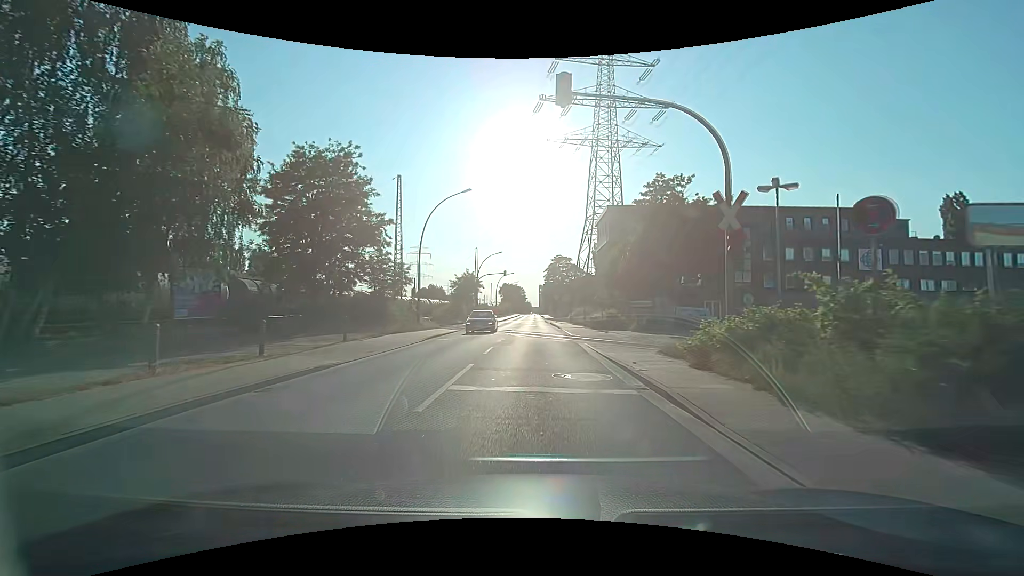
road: secondary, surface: asphalt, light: Day
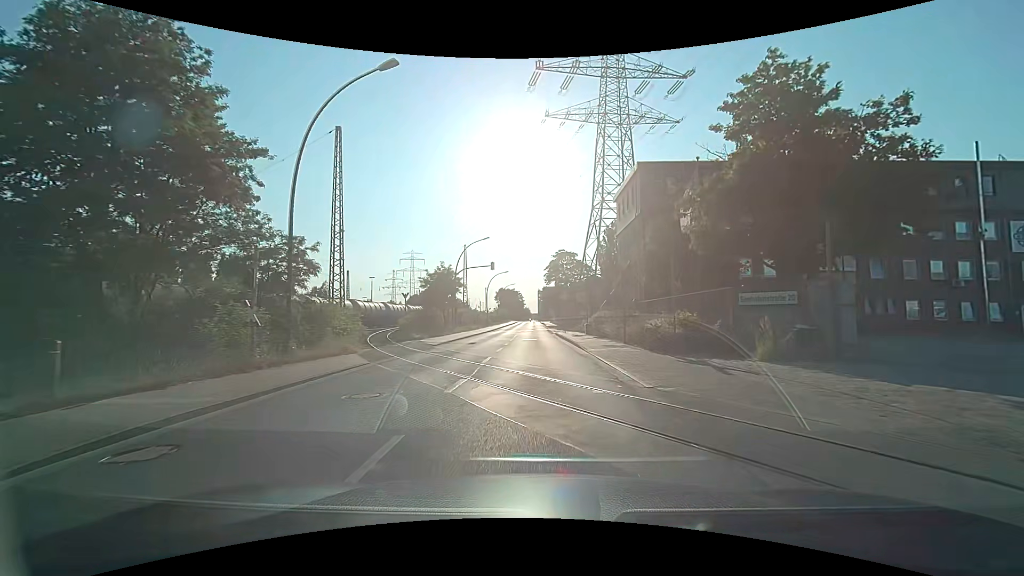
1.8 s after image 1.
(-0.1, +19.0) m; 0°
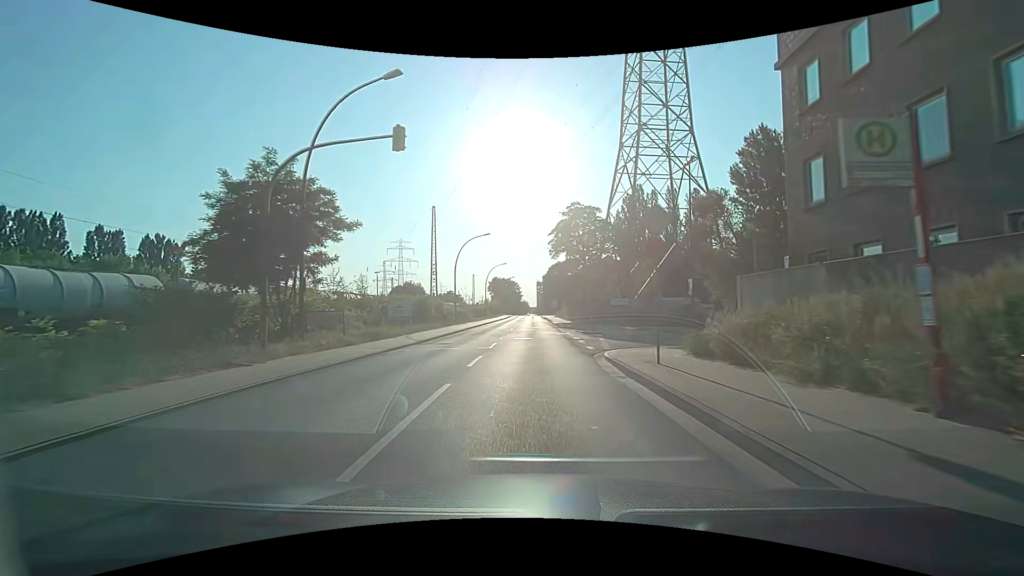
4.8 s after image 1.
(+0.1, +35.4) m; 0°
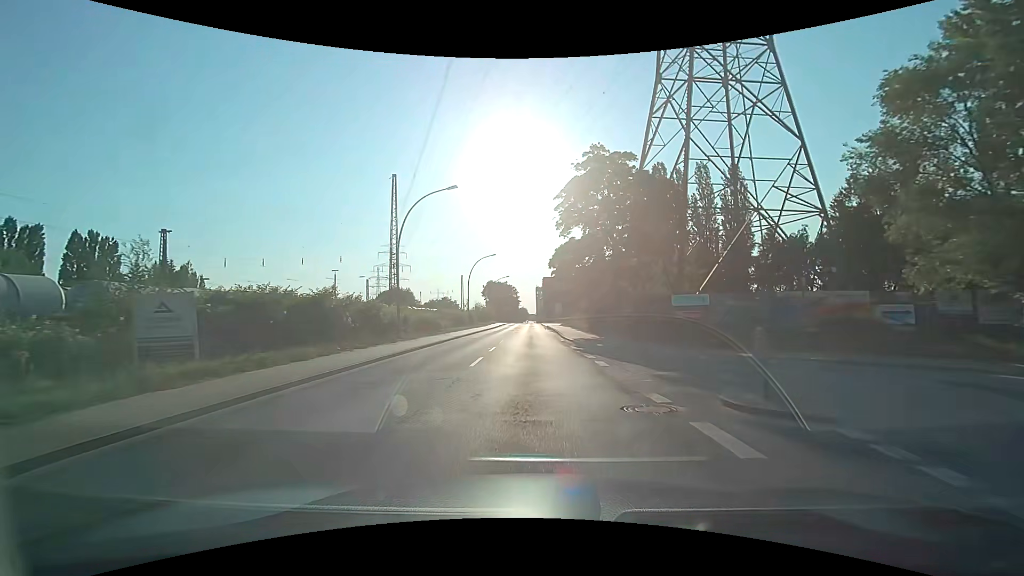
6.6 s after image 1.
(+0.1, +22.4) m; 0°
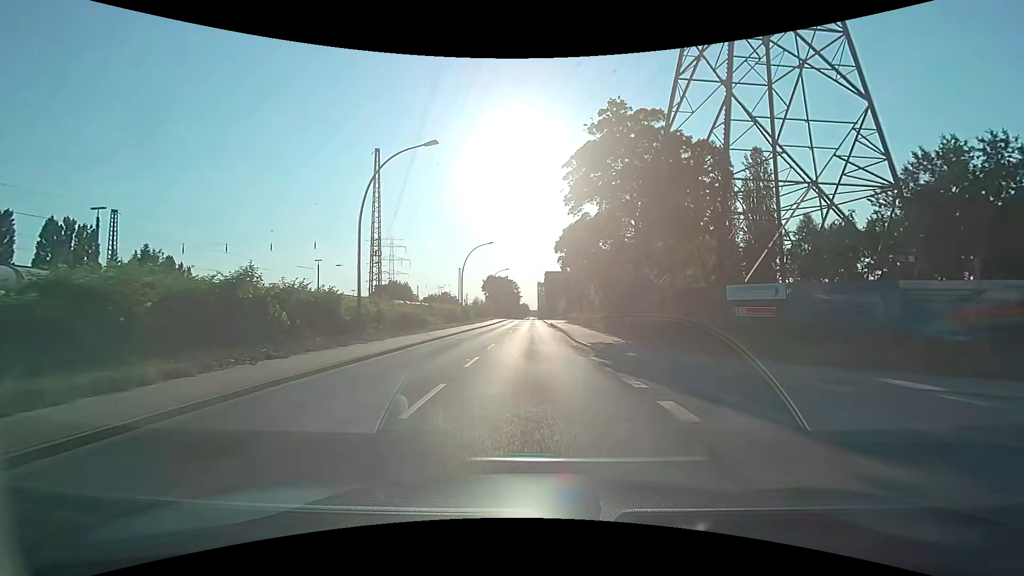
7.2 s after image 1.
(0.0, +7.5) m; +1°
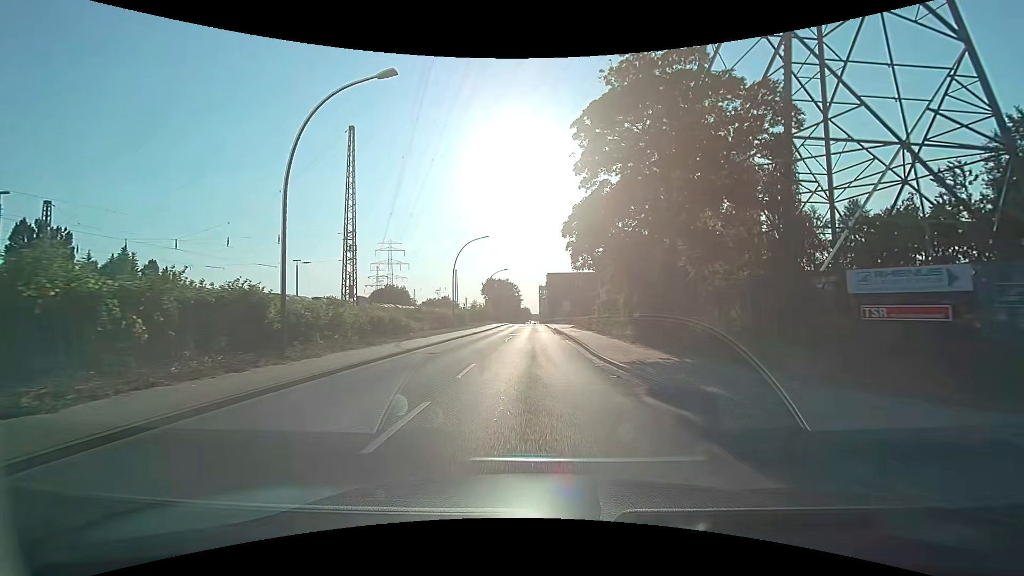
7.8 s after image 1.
(0.0, +7.5) m; 0°
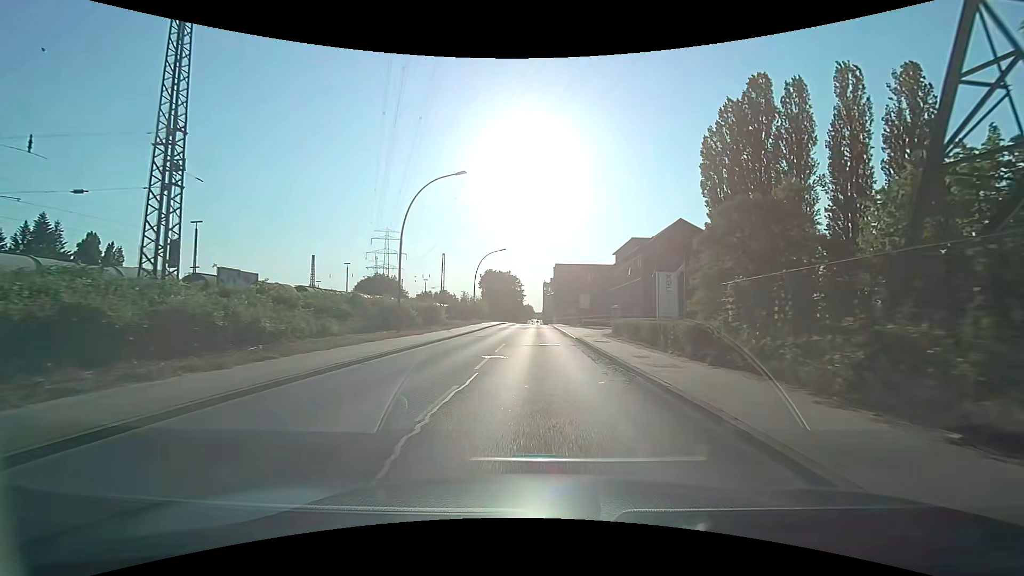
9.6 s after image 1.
(-0.2, +22.7) m; -1°
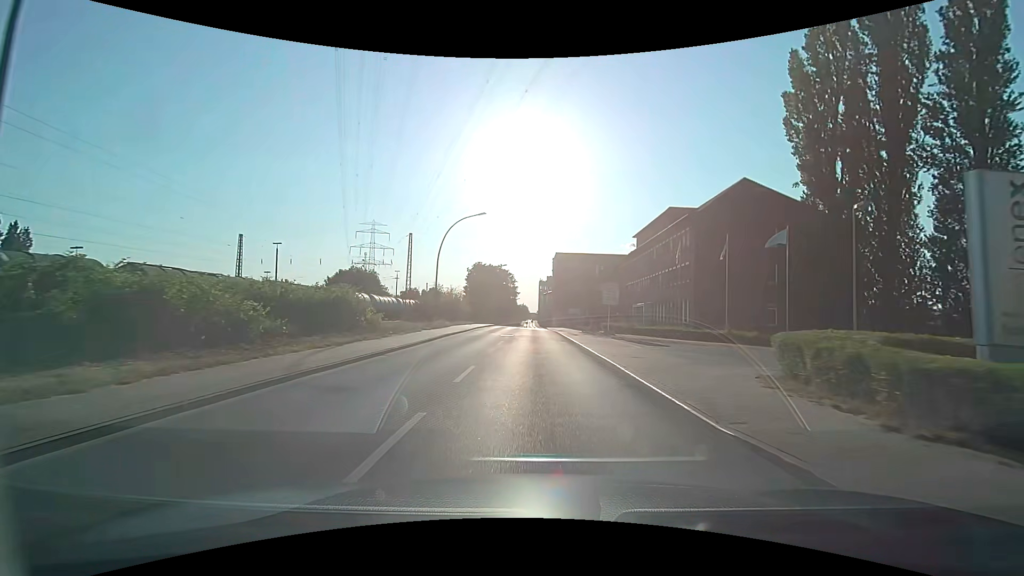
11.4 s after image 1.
(+0.2, +22.7) m; +1°
(0, +10) (0, +20) (0, +30) (0, +40) (0, +50) (0, +60) (0, +70) (0, +80) (0, +90) (0, +100) m
